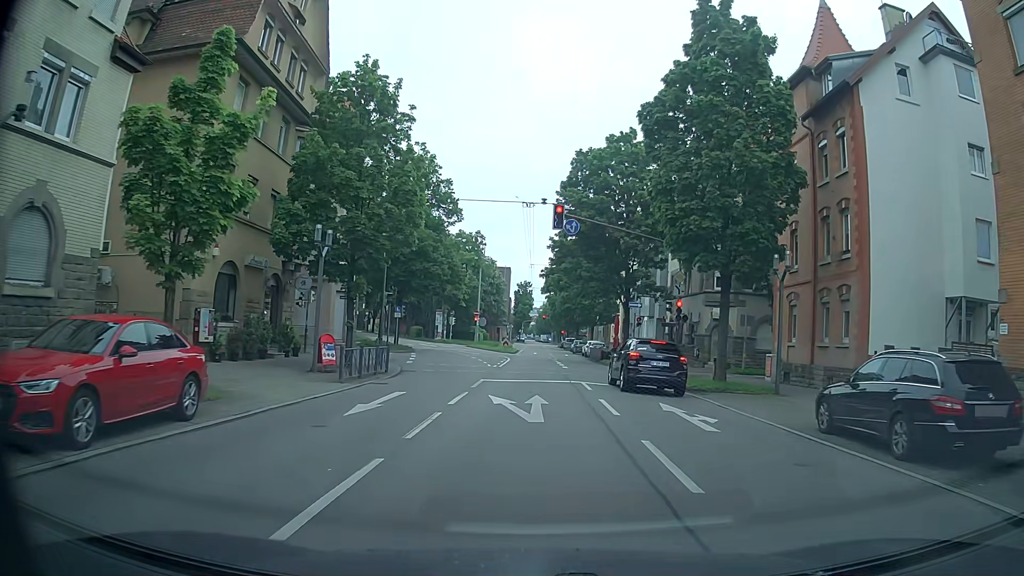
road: secondary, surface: asphalt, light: Day
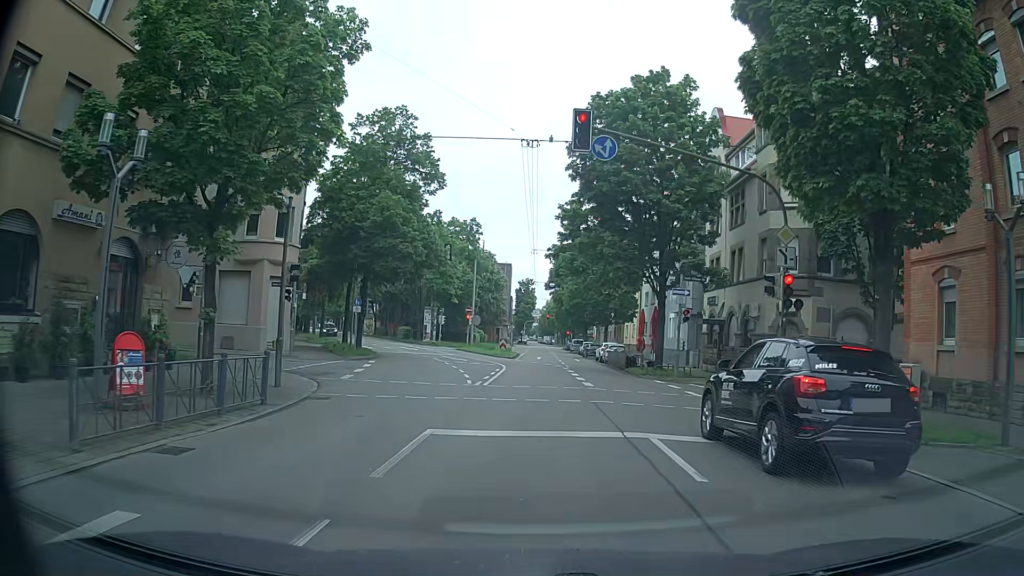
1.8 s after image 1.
(-0.1, +11.1) m; 0°
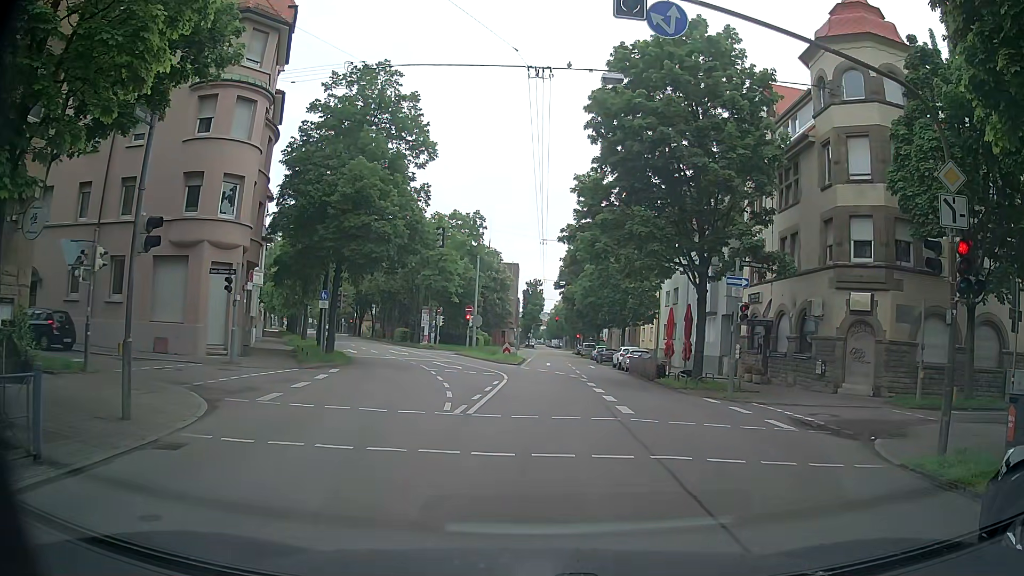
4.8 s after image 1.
(-0.1, +6.4) m; -1°
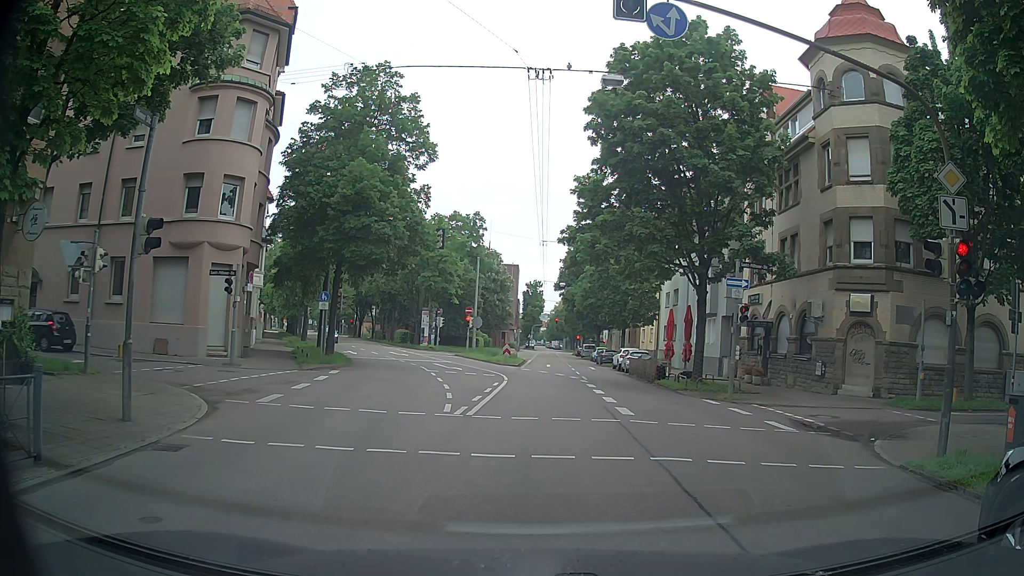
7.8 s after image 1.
(0.0, +0.1) m; 0°
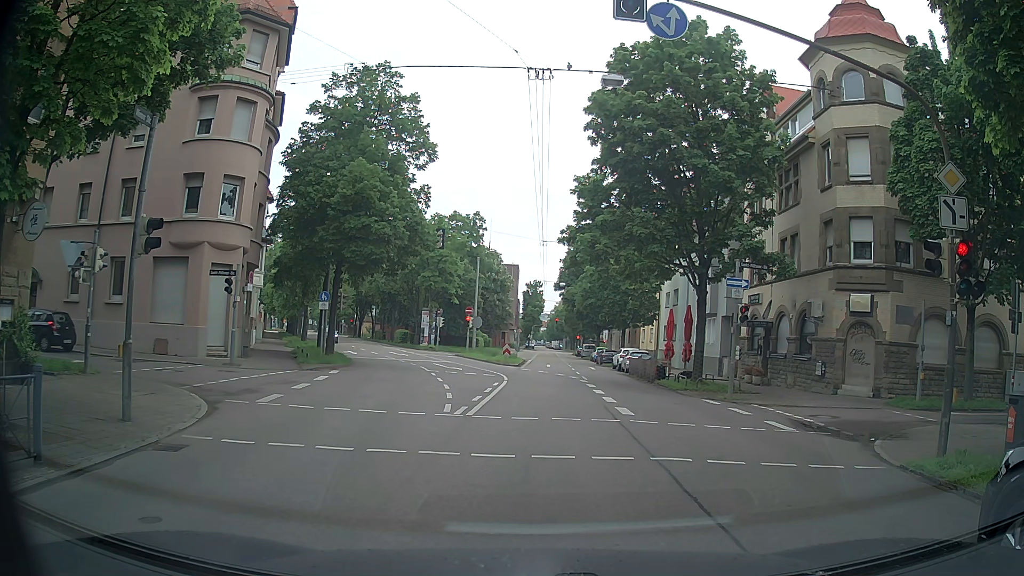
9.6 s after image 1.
(0.0, 0.0) m; 0°
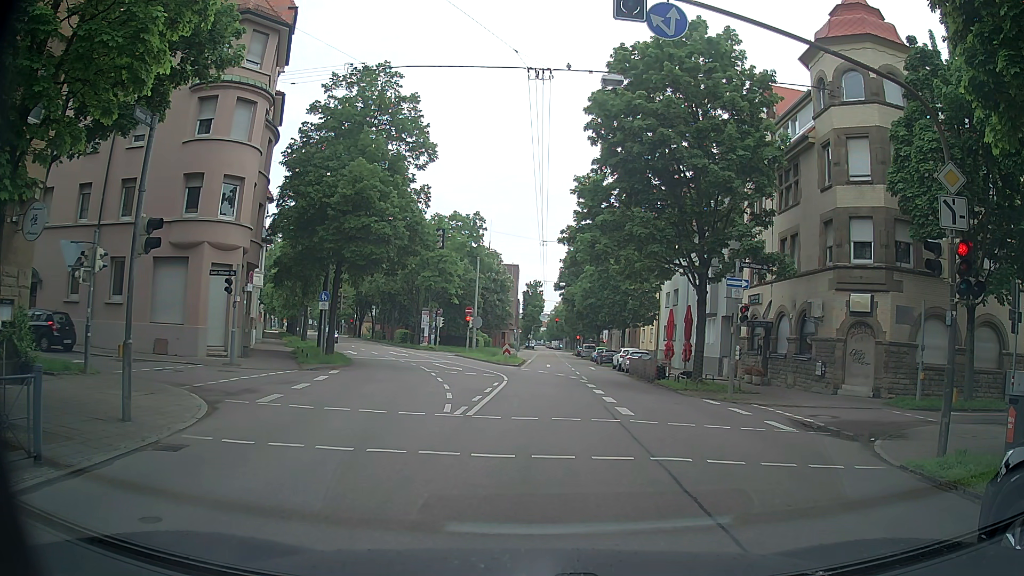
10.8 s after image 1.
(0.0, 0.0) m; 0°
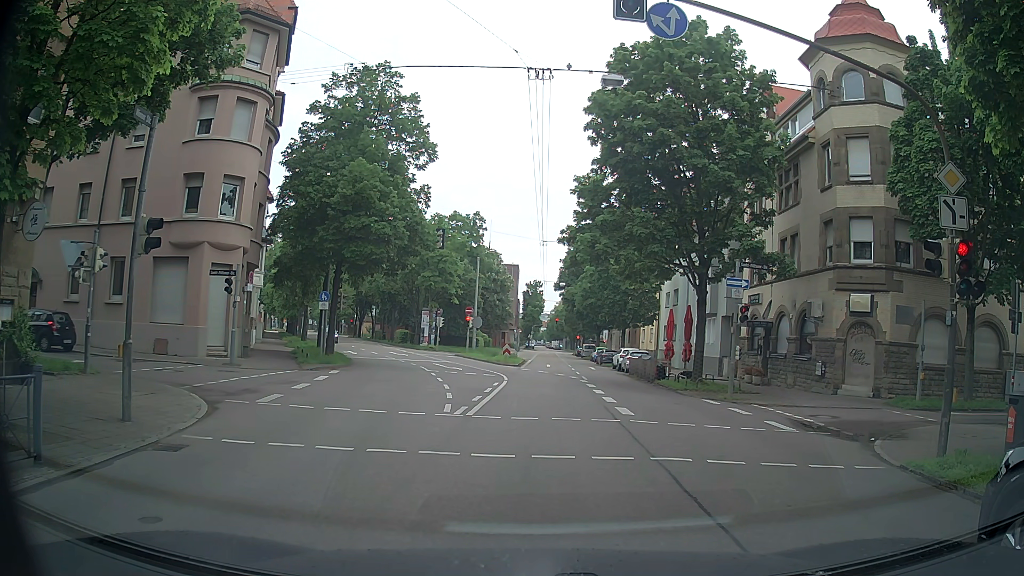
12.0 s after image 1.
(0.0, 0.0) m; 0°
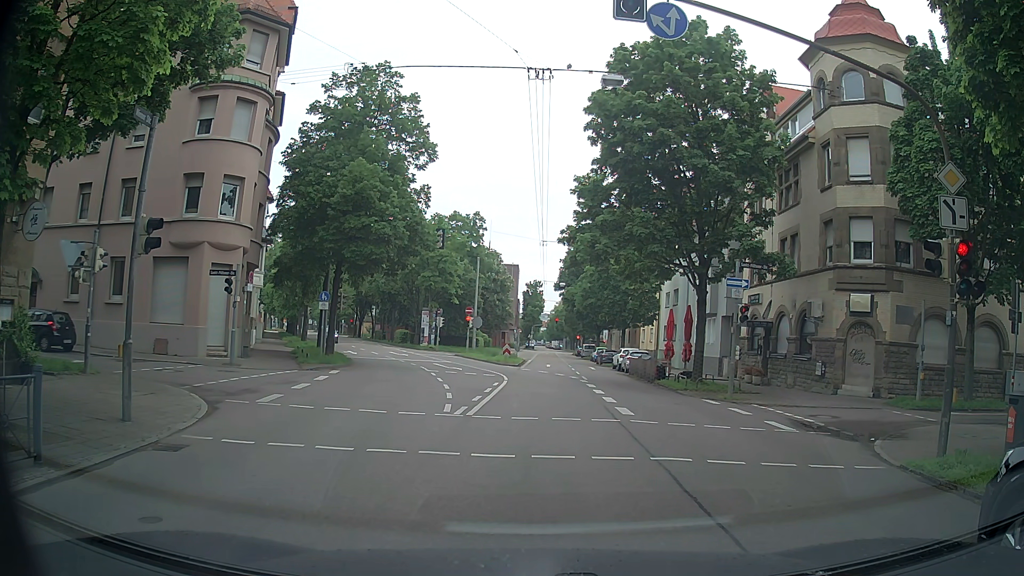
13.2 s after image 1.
(0.0, 0.0) m; 0°
